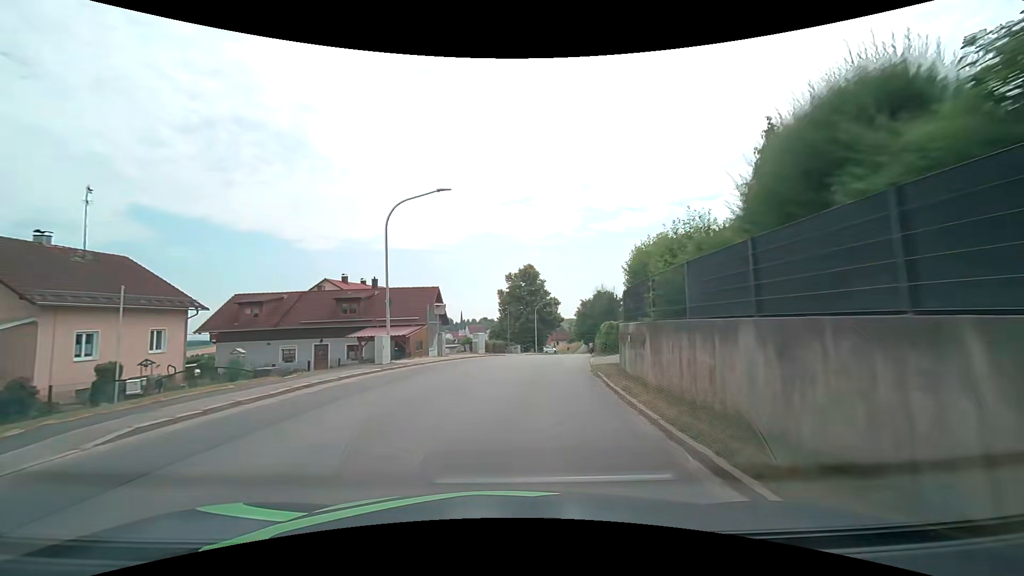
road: tertiary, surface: asphalt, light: Day
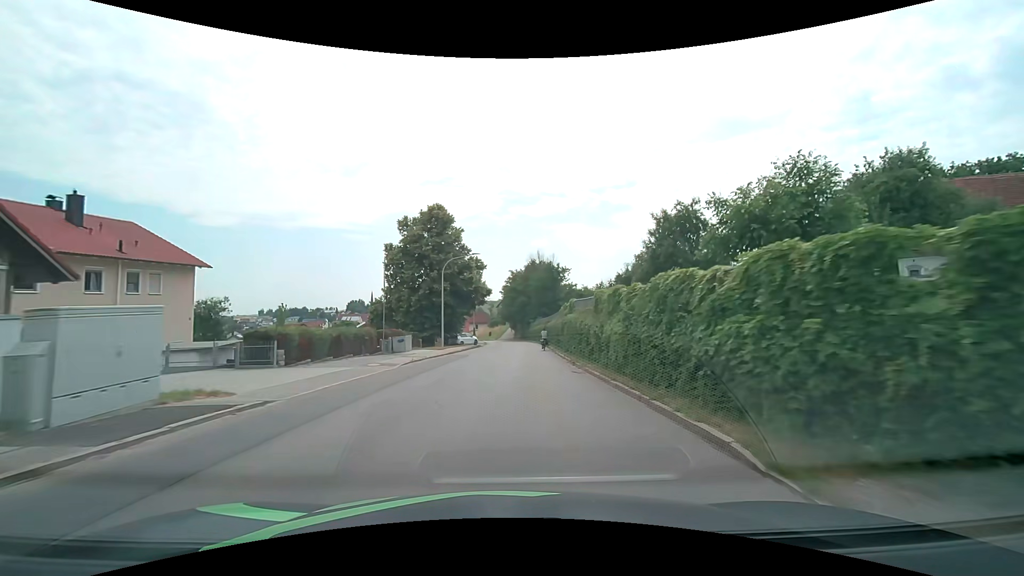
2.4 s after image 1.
(+2.5, +31.5) m; +9°
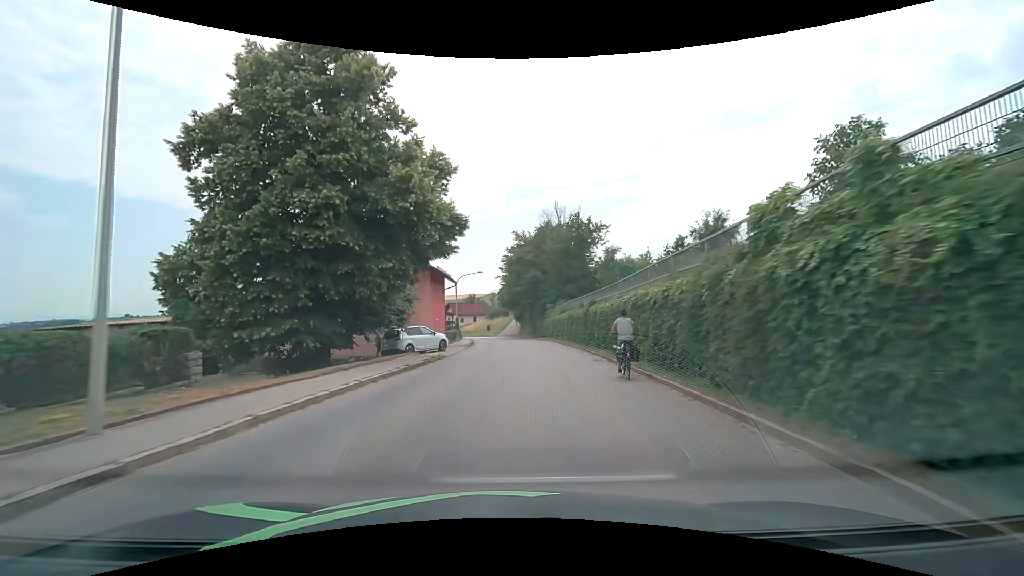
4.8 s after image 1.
(+0.2, +31.7) m; -1°
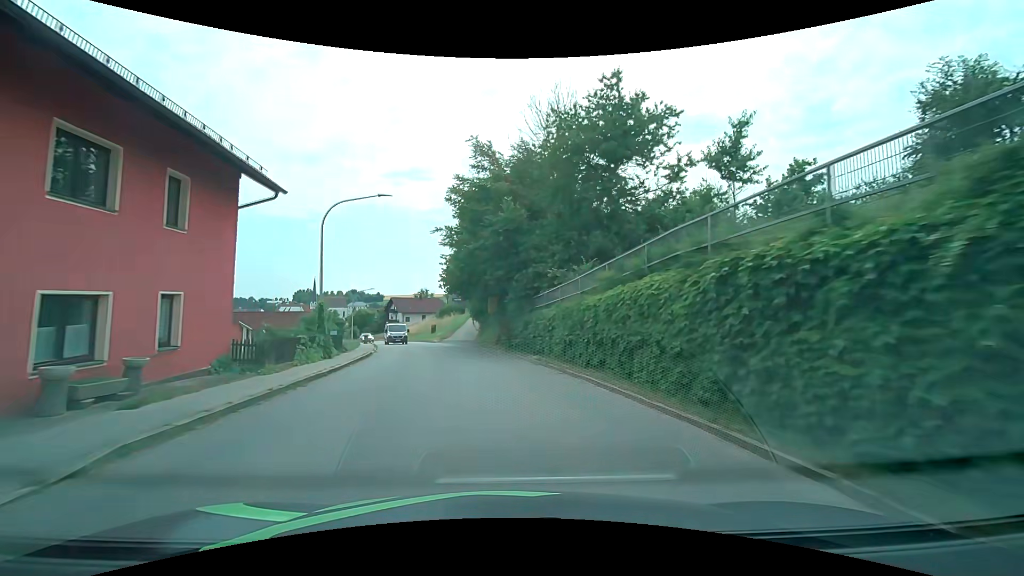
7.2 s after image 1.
(+1.0, +30.9) m; +5°
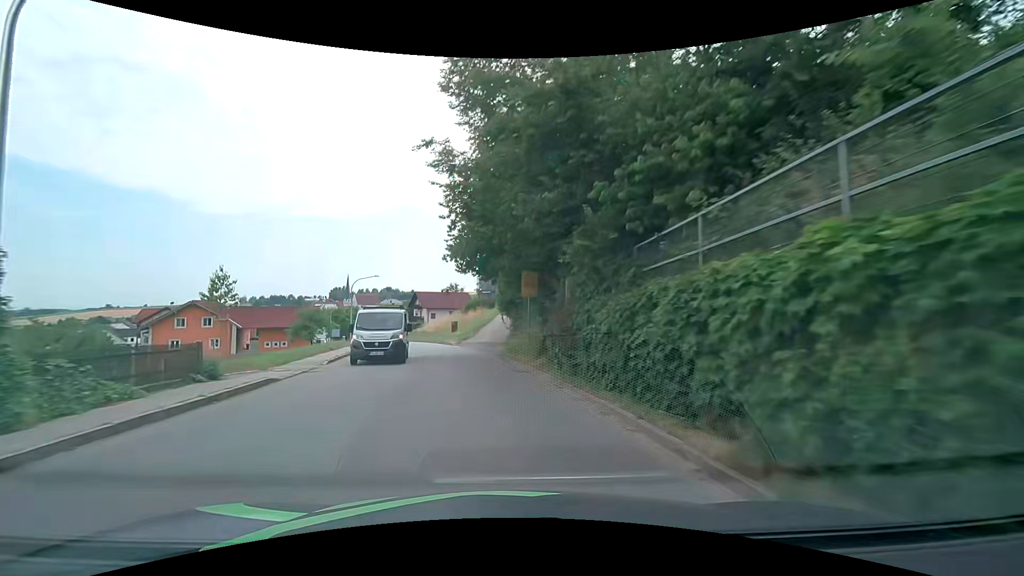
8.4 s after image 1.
(-0.4, +15.3) m; -4°
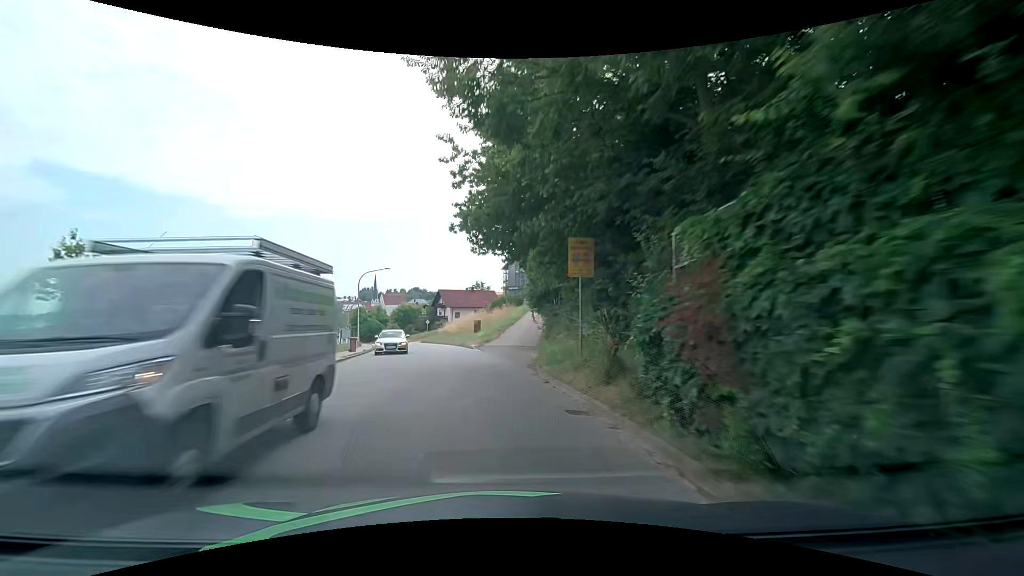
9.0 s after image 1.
(-0.3, +7.6) m; -4°
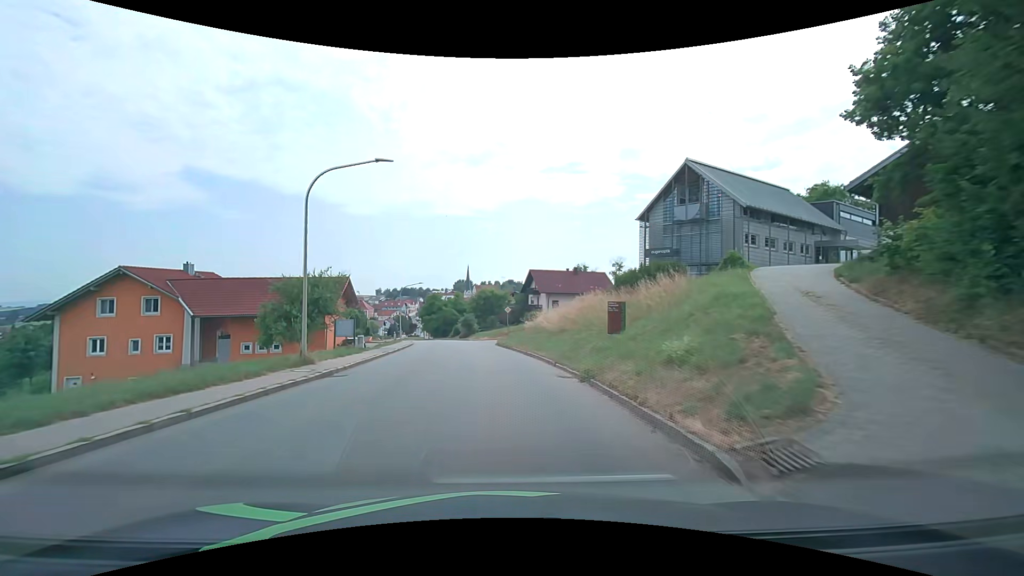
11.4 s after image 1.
(-3.3, +30.3) m; -11°
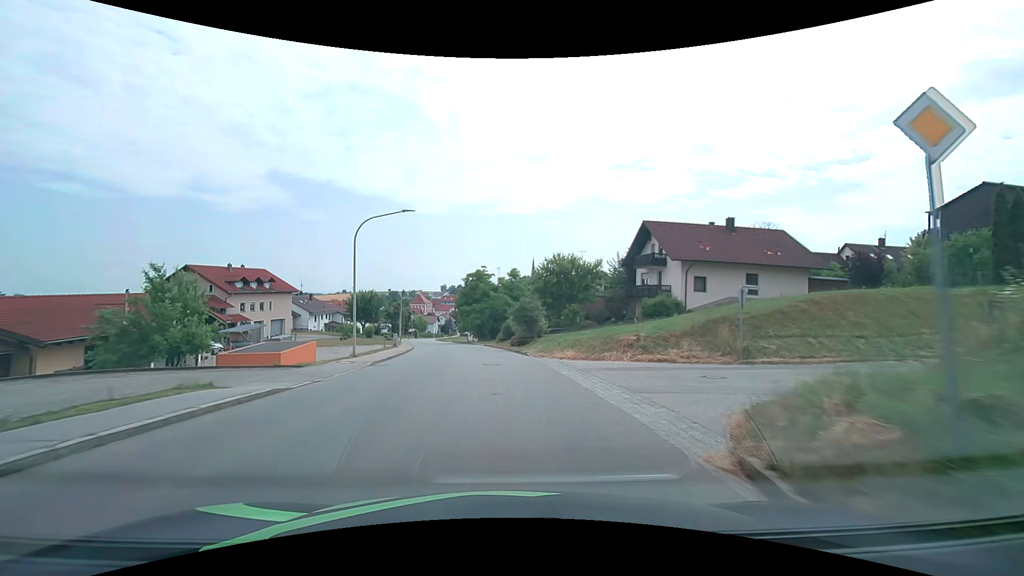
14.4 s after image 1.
(-2.3, +38.3) m; -7°
(0, +10) (-1, +20) (-1, +30) (-3, +40) (-4, +50) (-6, +60) (-8, +69) (-10, +79) (-13, +89) (-15, +99) m
